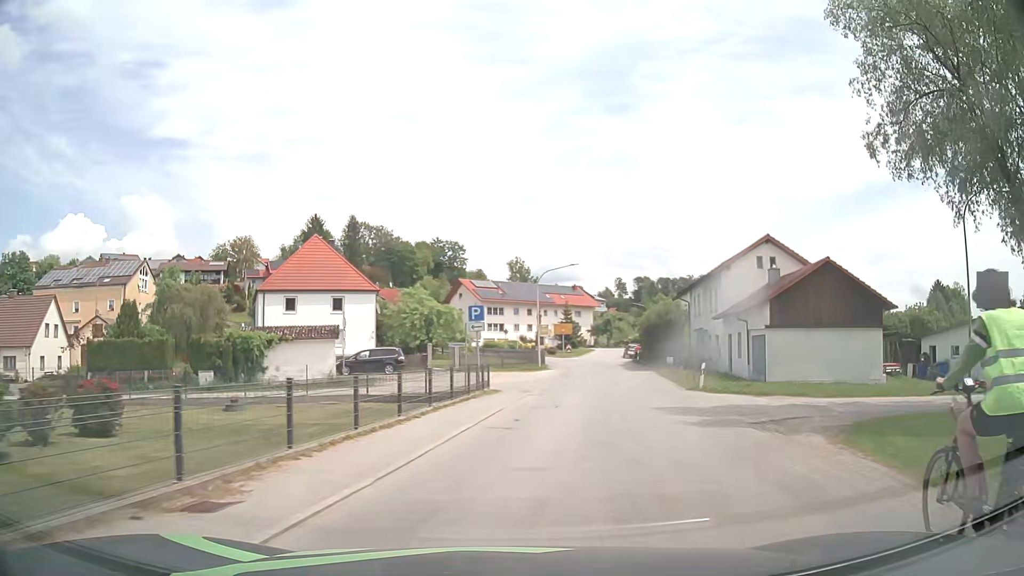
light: Day
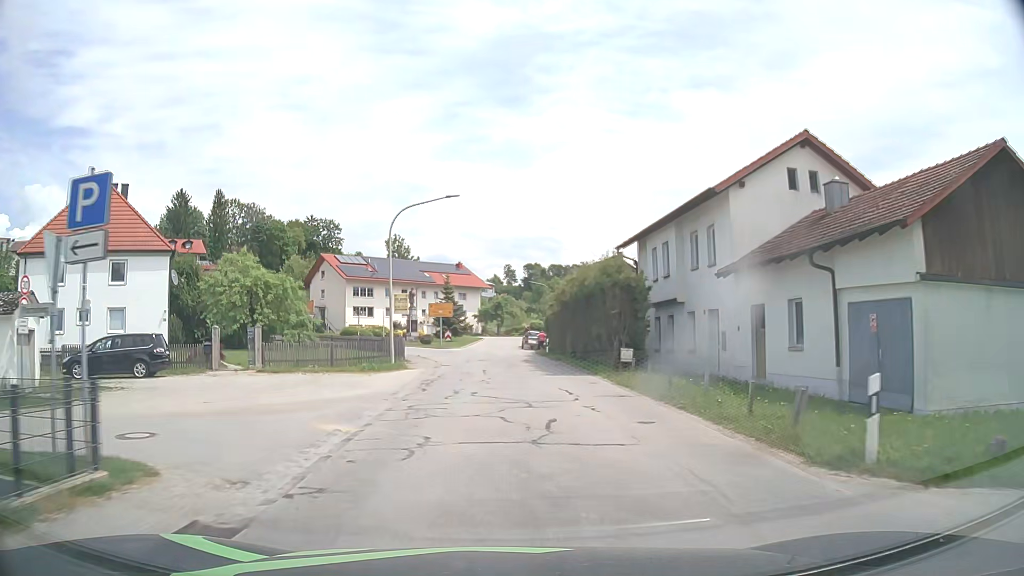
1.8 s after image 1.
(+2.1, +18.9) m; +10°
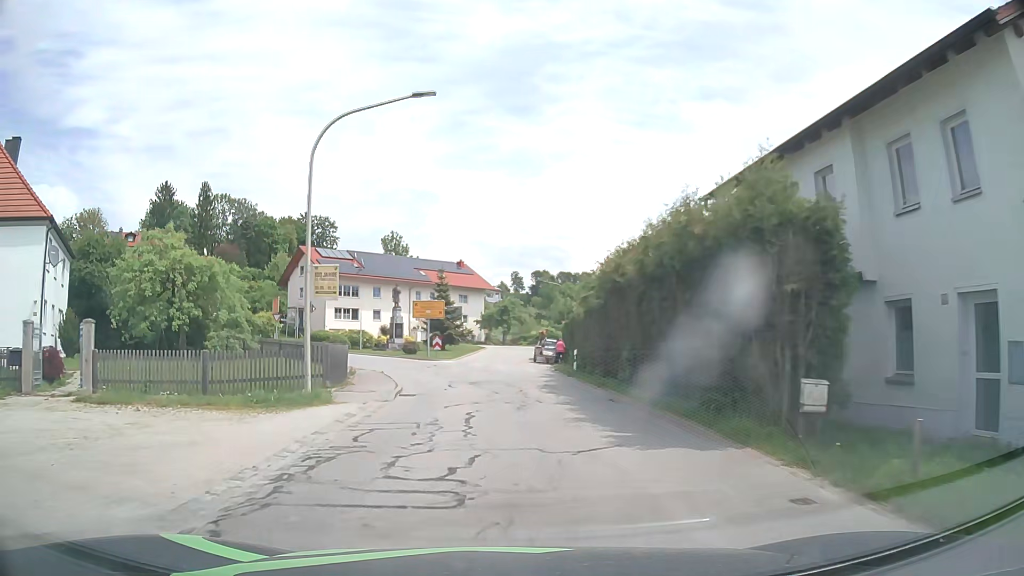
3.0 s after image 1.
(-0.1, +13.1) m; -1°
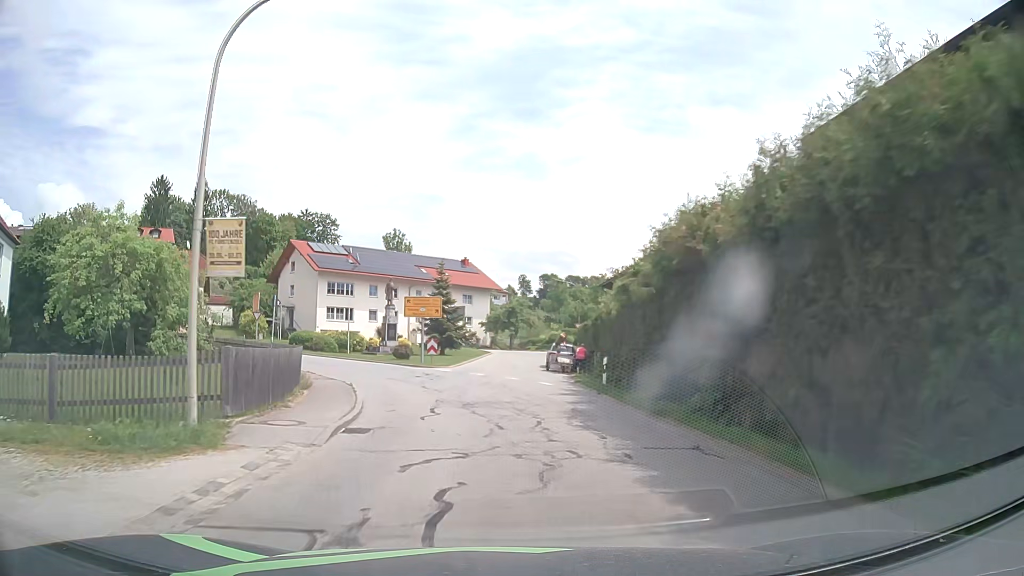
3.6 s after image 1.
(-0.1, +6.4) m; -1°
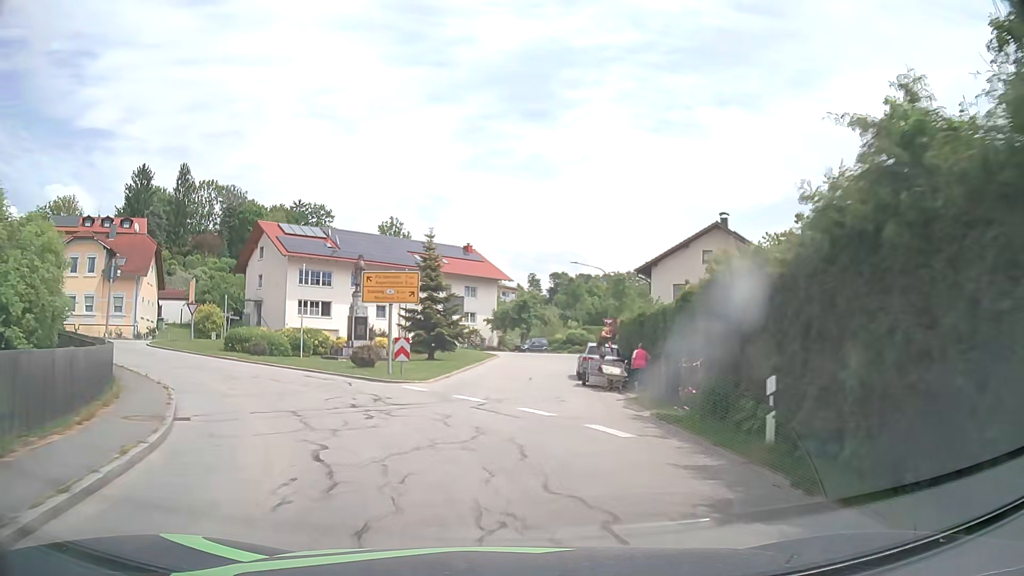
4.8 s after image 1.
(0.0, +12.8) m; -1°
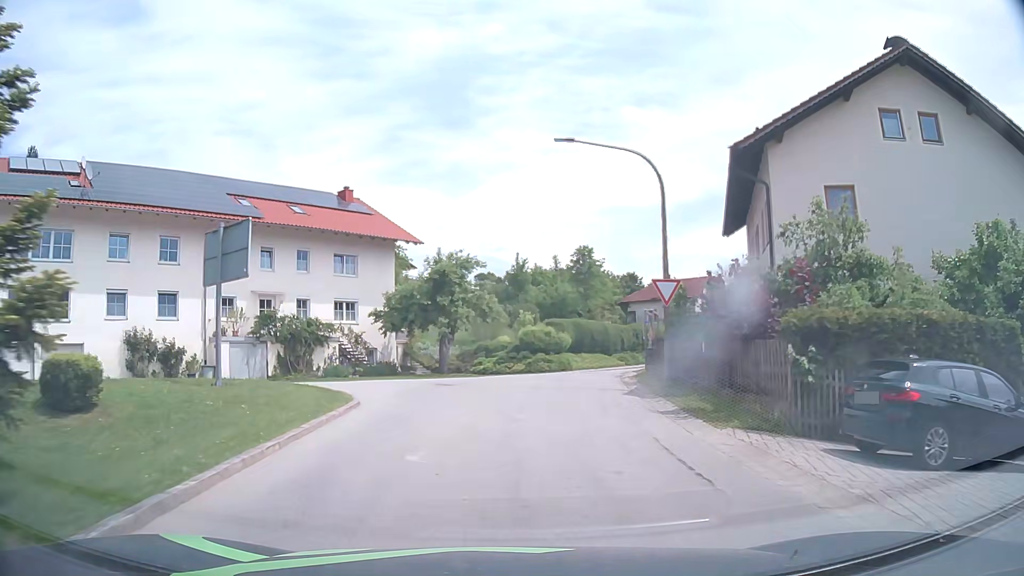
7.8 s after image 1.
(+1.1, +31.3) m; +7°
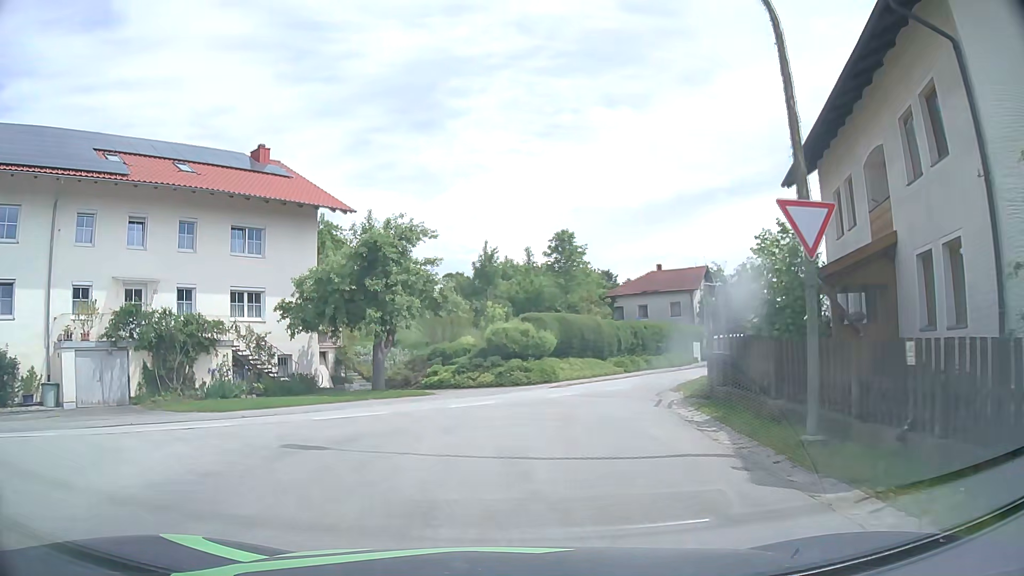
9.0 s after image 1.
(+0.2, +10.5) m; +2°
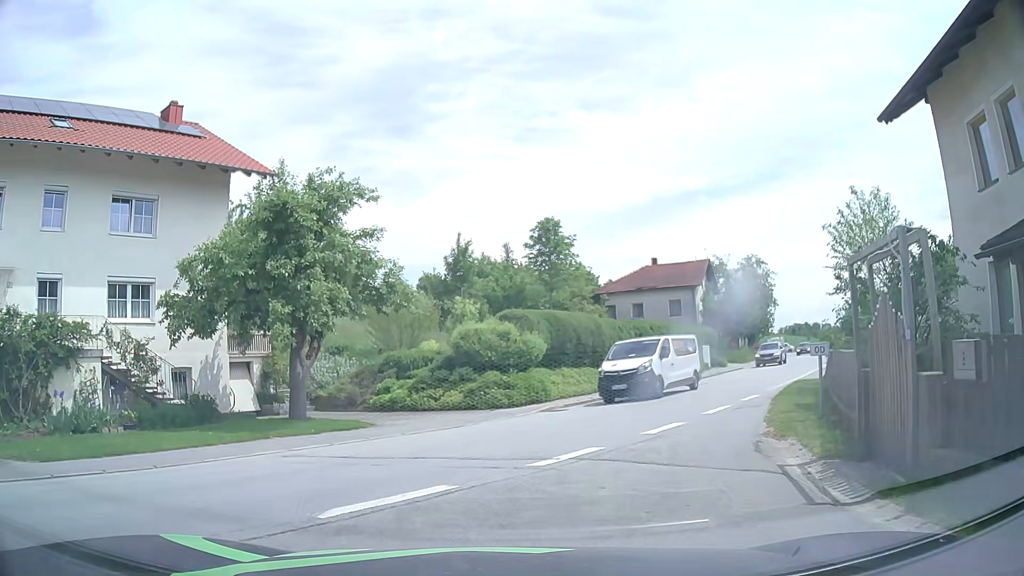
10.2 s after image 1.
(+0.1, +7.4) m; +1°
(+1, +10) (+5, +19) (+10, +28) (+15, +36) (+20, +45) (+26, +53) (+30, +62) (+35, +71) (+40, +80) (+45, +88) m
